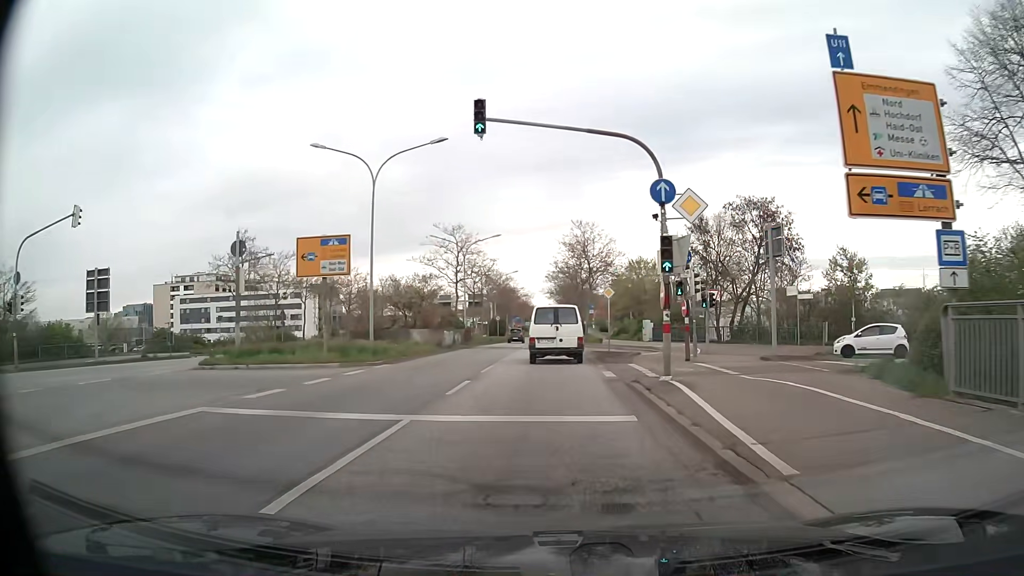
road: primary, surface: asphalt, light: Day
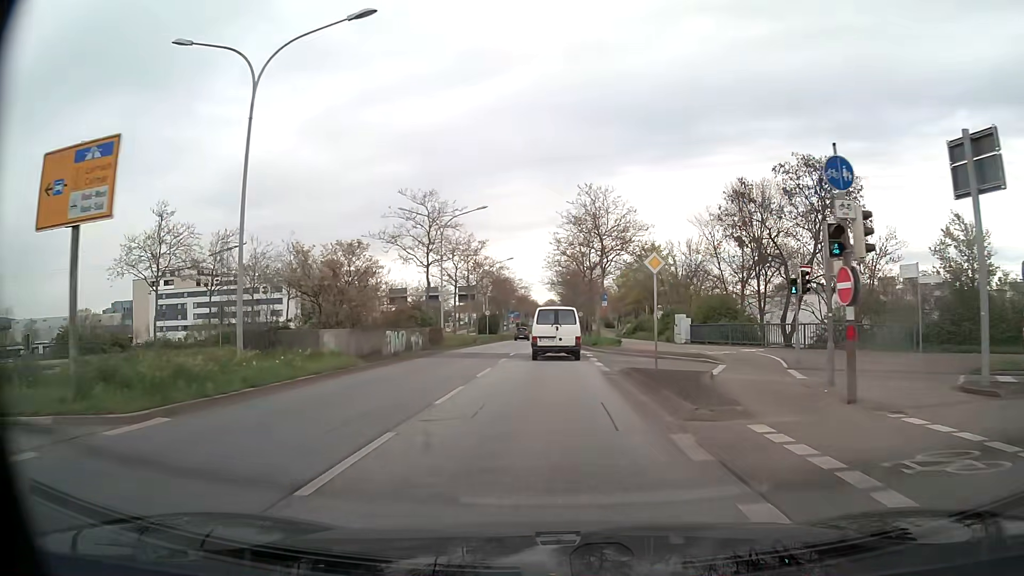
(0.0, +13.5) m; 0°
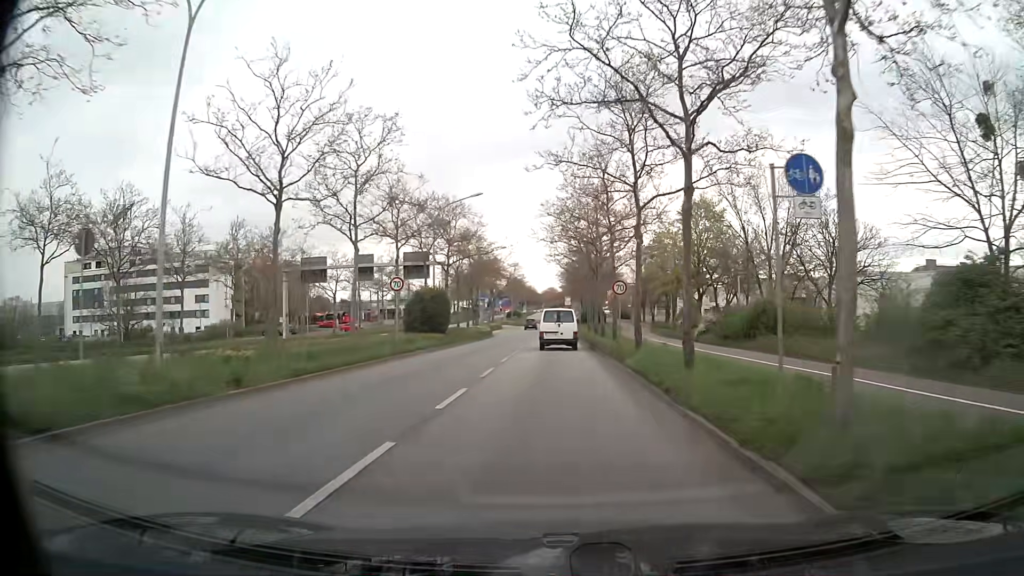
(-0.2, +36.8) m; 0°
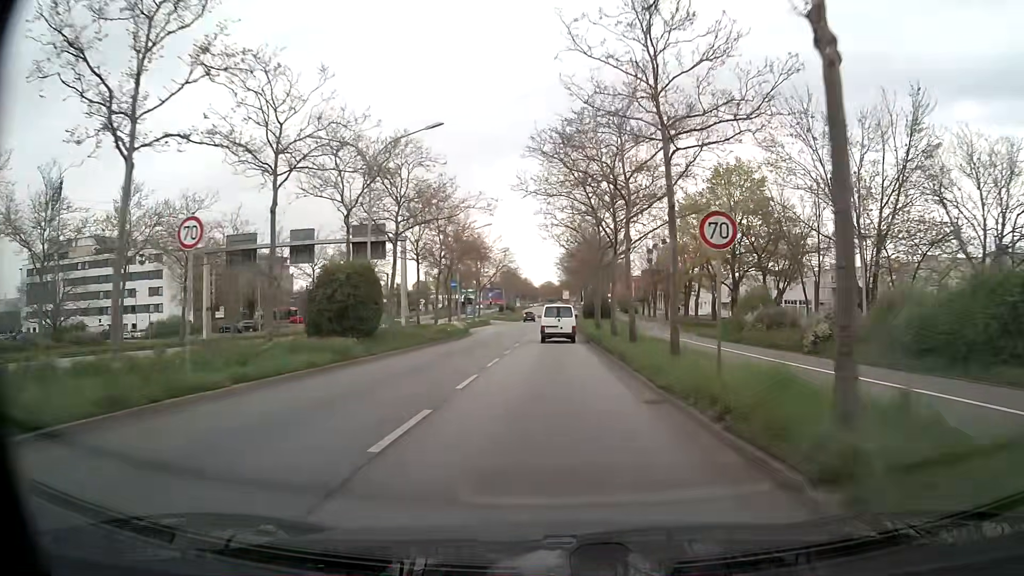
(+0.1, +15.8) m; 0°
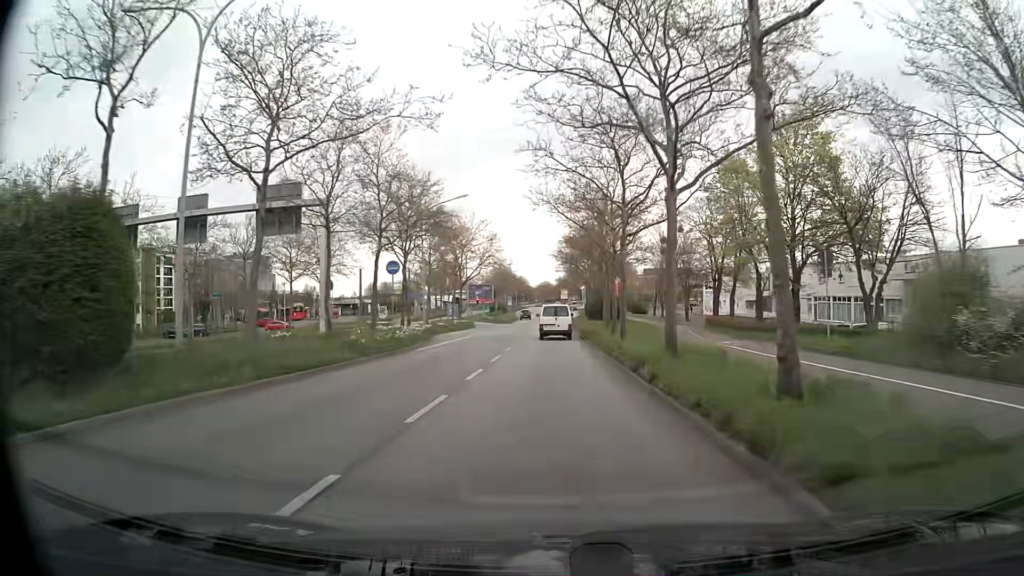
(+0.1, +15.9) m; 0°
